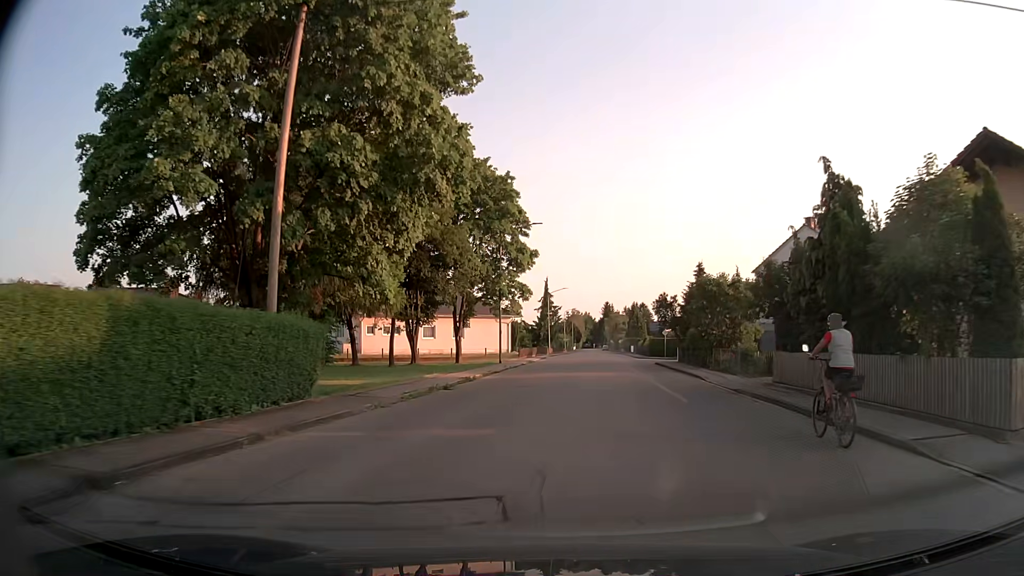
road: tertiary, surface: asphalt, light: Day
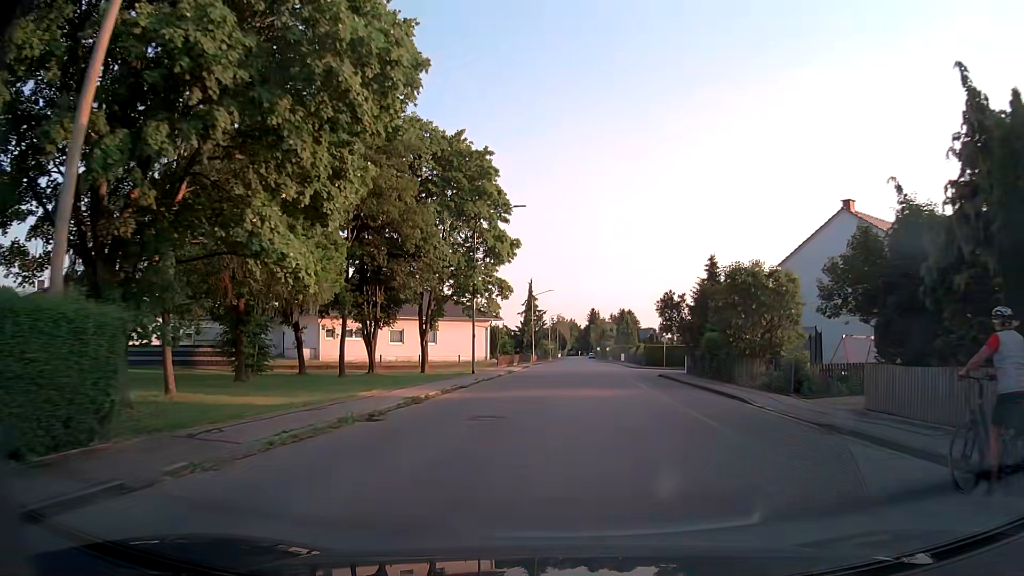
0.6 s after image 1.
(+0.1, +8.0) m; +2°
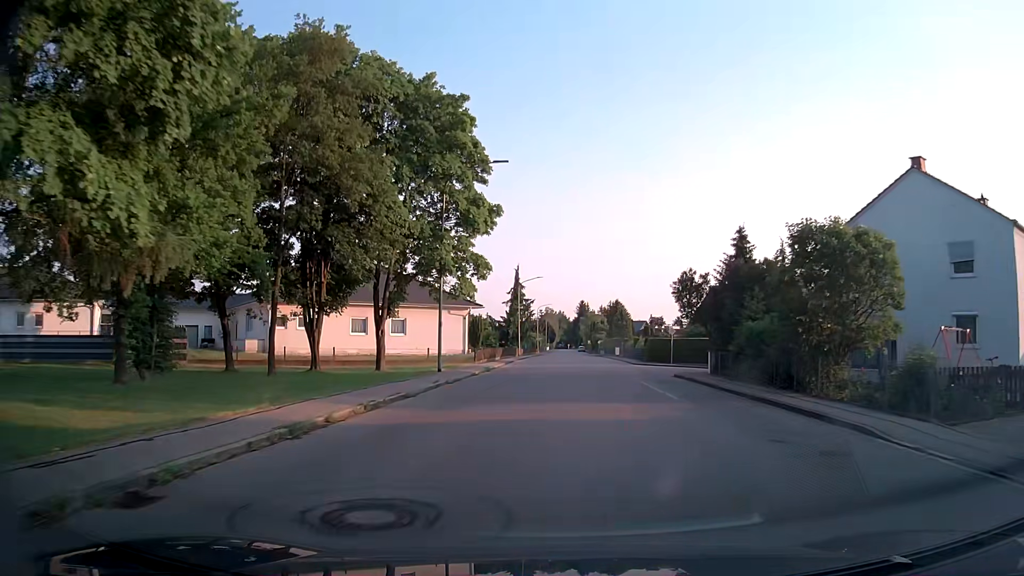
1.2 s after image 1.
(0.0, +8.5) m; +1°
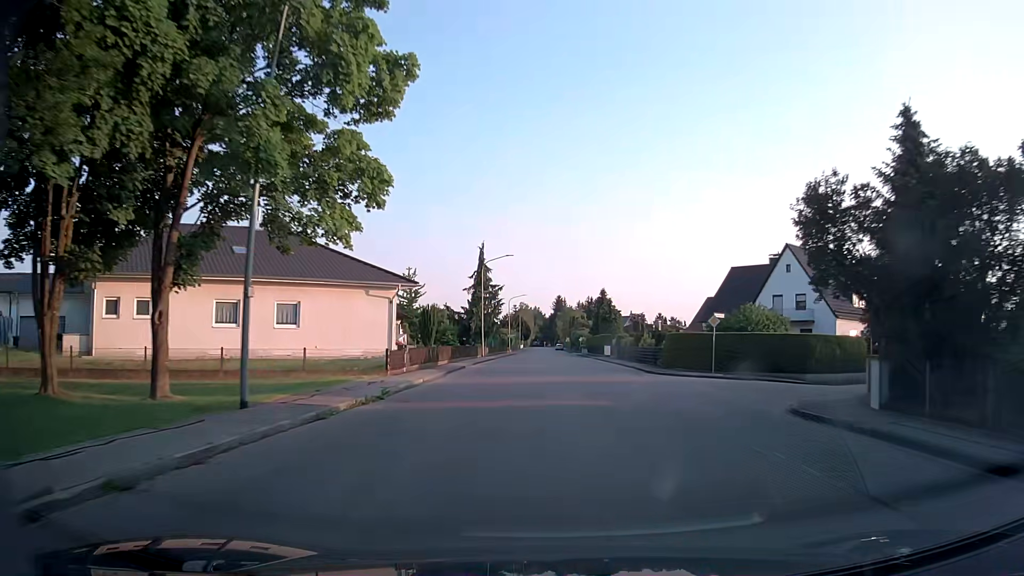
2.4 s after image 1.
(+0.3, +18.5) m; +2°
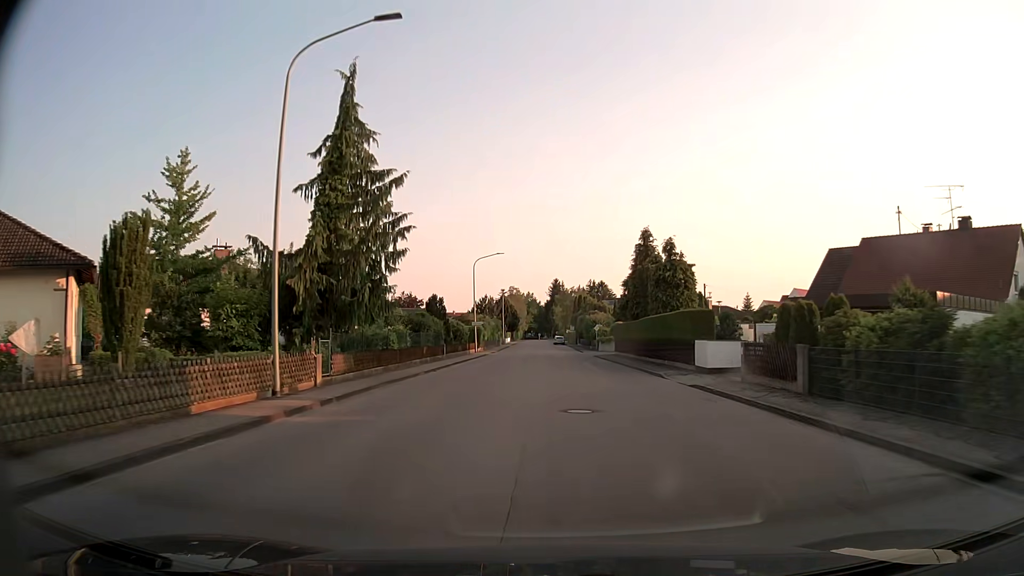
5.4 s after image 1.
(+0.4, +47.1) m; 0°
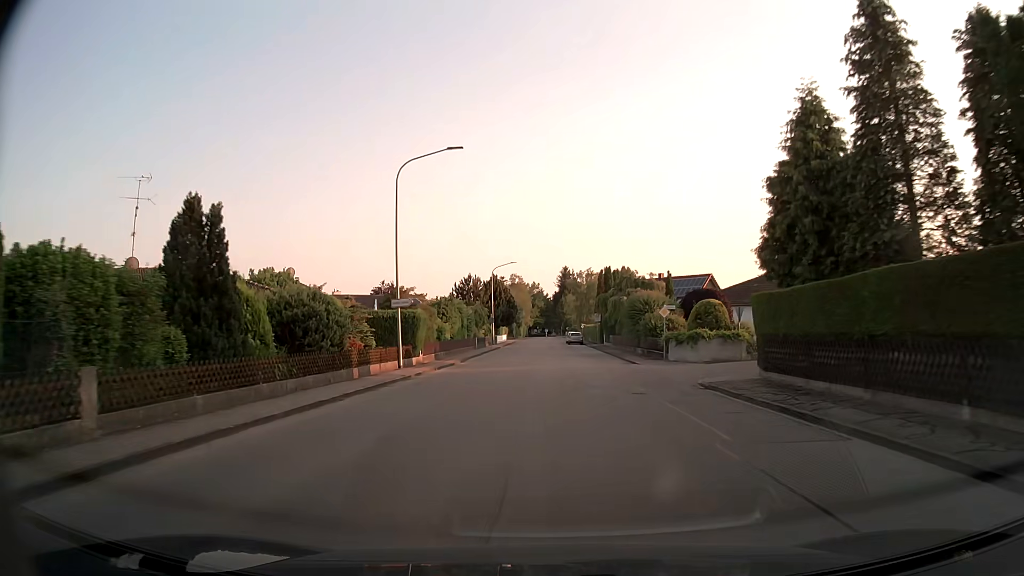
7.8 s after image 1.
(0.0, +36.4) m; -1°
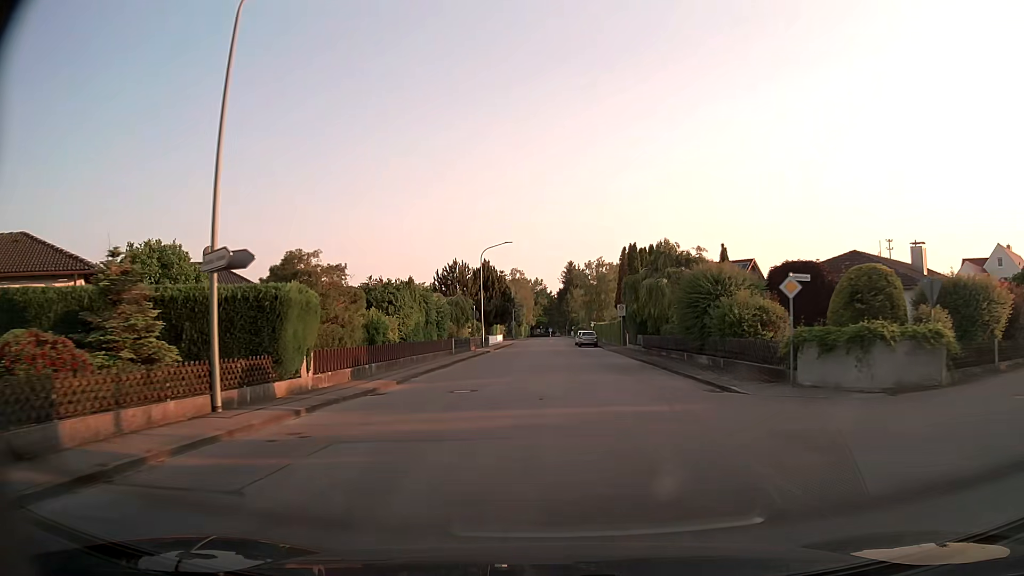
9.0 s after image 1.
(0.0, +16.9) m; 0°
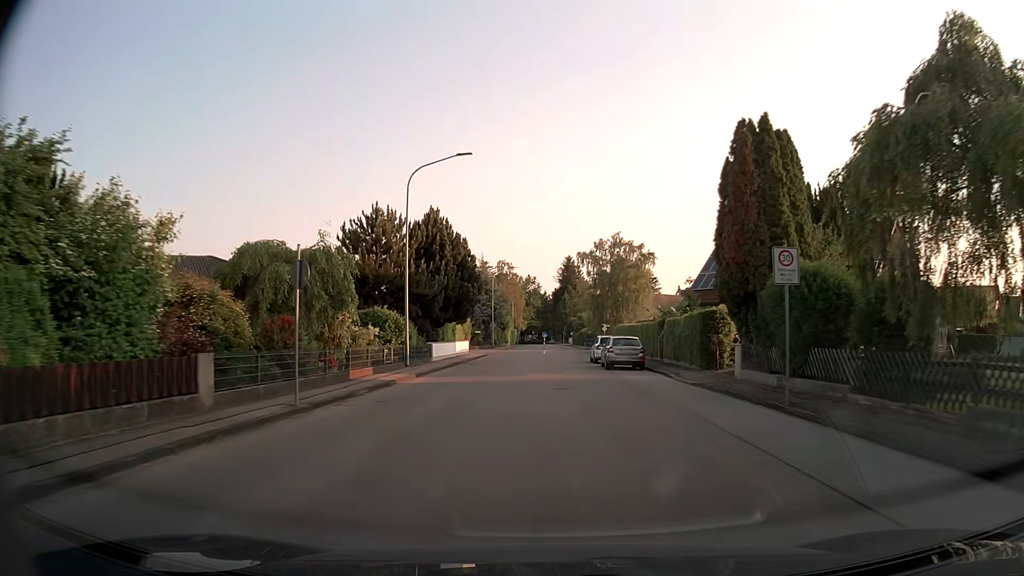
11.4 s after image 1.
(-0.1, +31.7) m; 0°
(0, +10) (0, +20) (0, +30) (0, +40) (0, +50) (+1, +60) (+2, +70) (+2, +80) (+2, +90) (+2, +100) m
